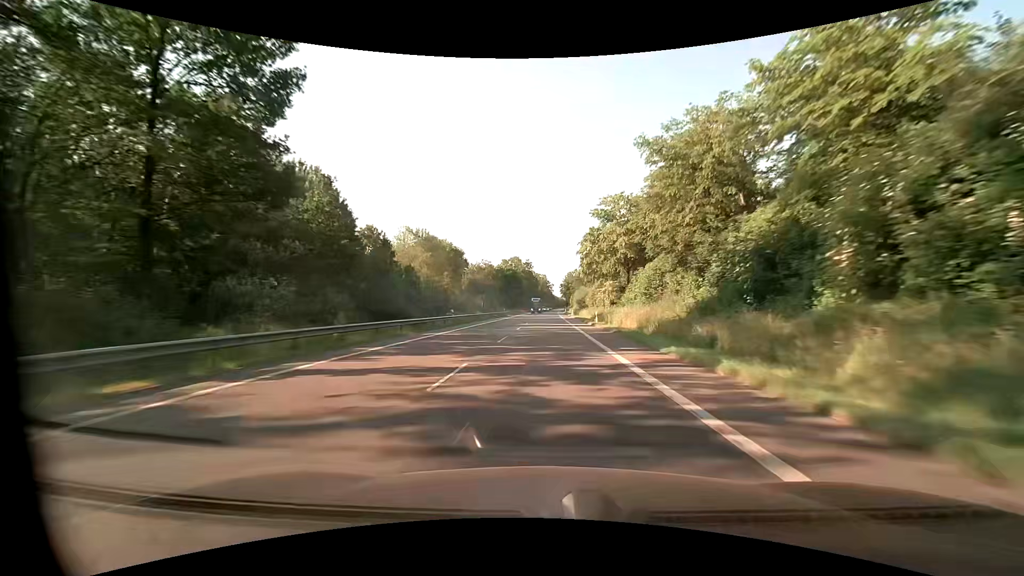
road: primary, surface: asphalt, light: Day
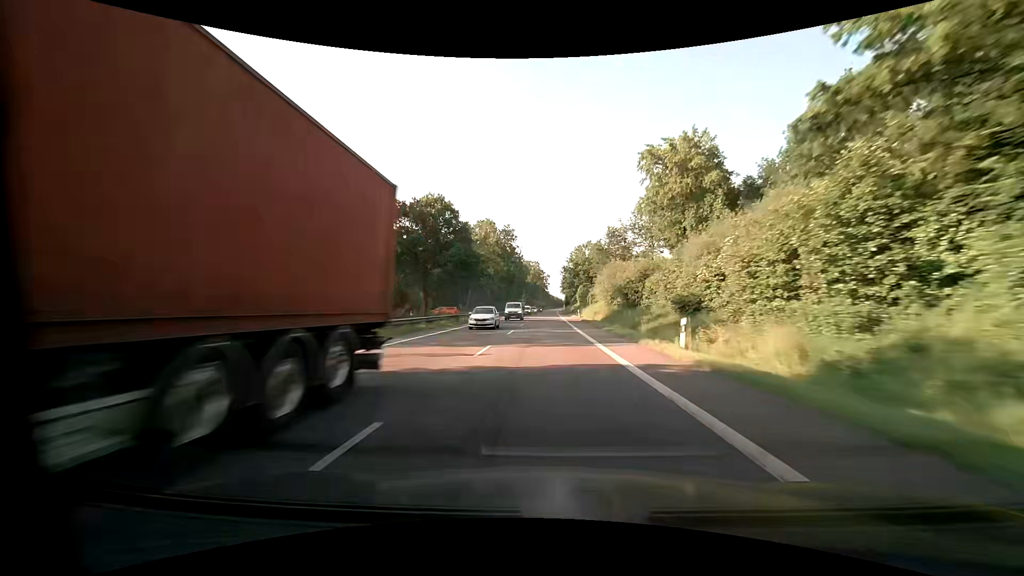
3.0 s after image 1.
(+0.5, +78.1) m; 0°
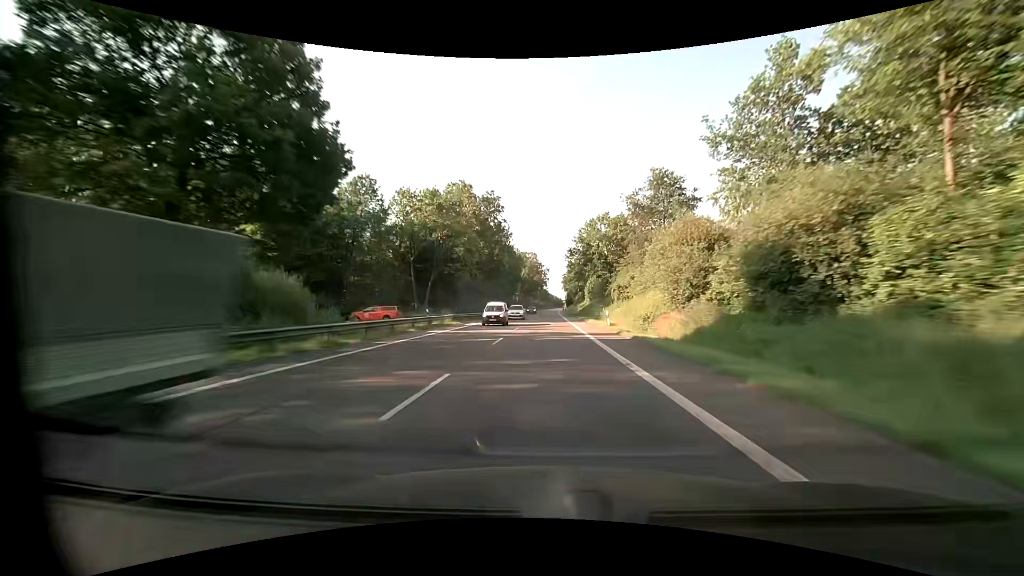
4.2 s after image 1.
(+0.2, +31.8) m; 0°
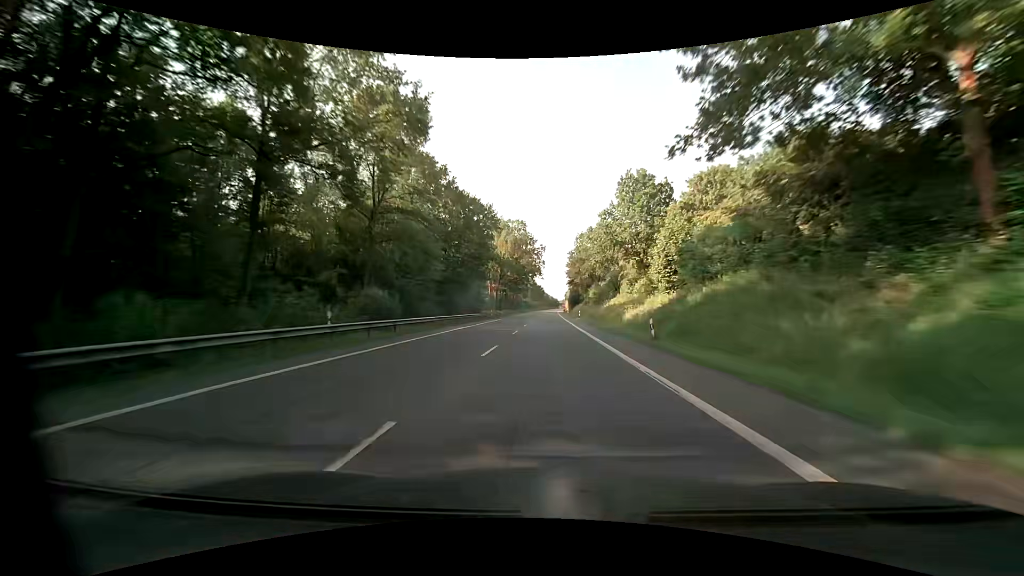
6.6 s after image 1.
(+0.2, +64.2) m; +1°
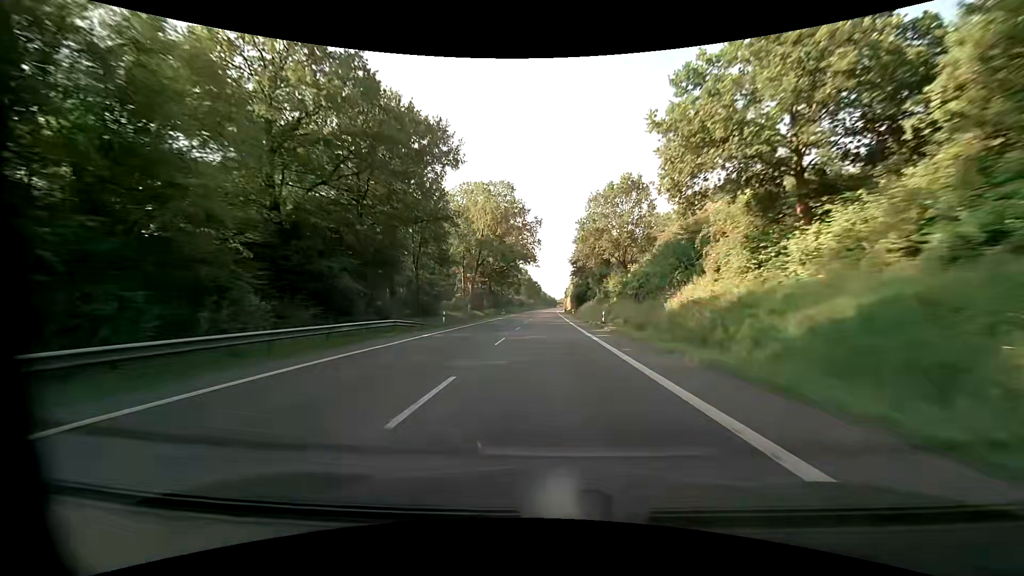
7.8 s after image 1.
(+0.1, +32.3) m; 0°
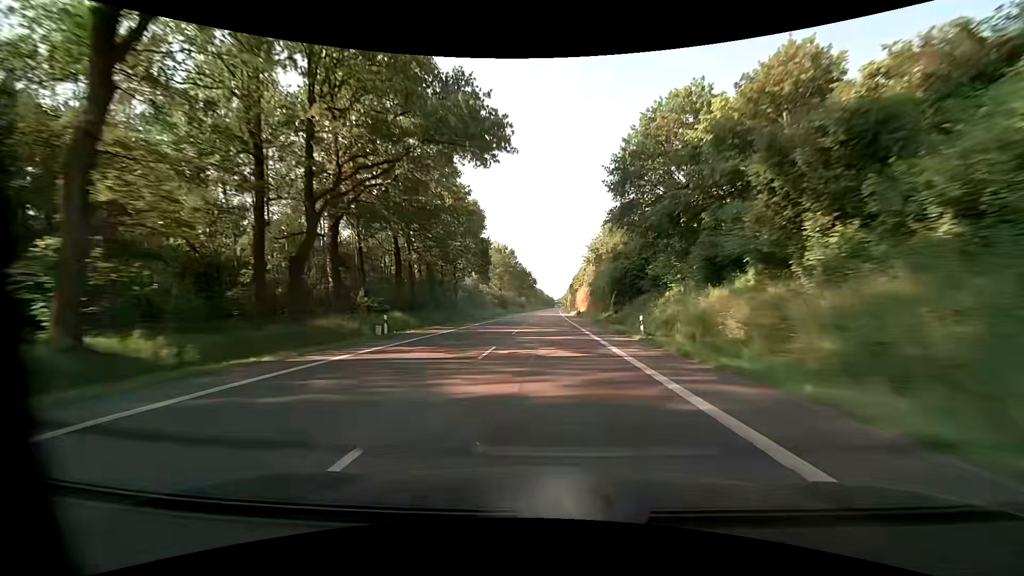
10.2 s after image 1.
(+0.2, +64.8) m; +1°
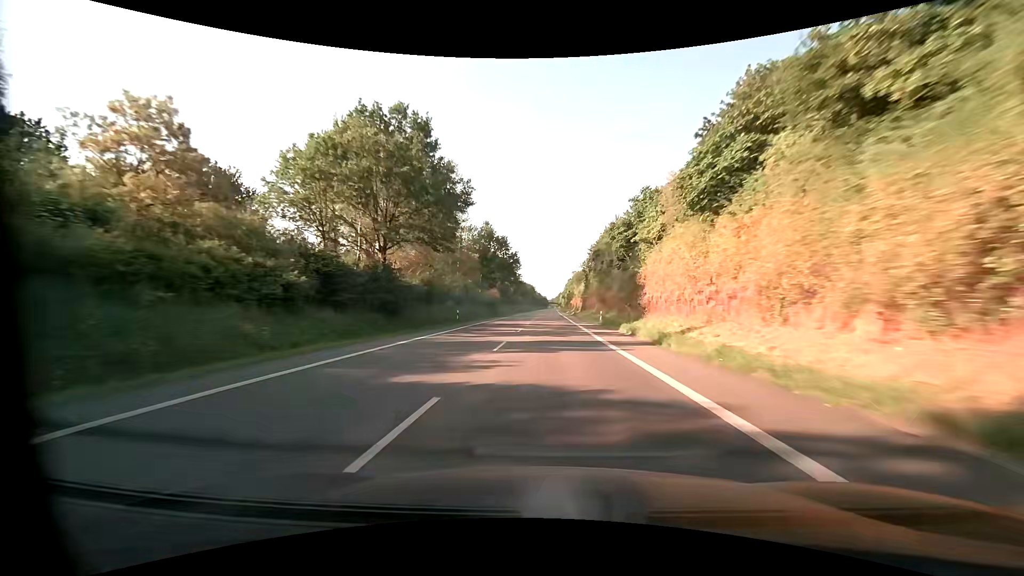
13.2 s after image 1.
(+0.1, +81.4) m; 0°
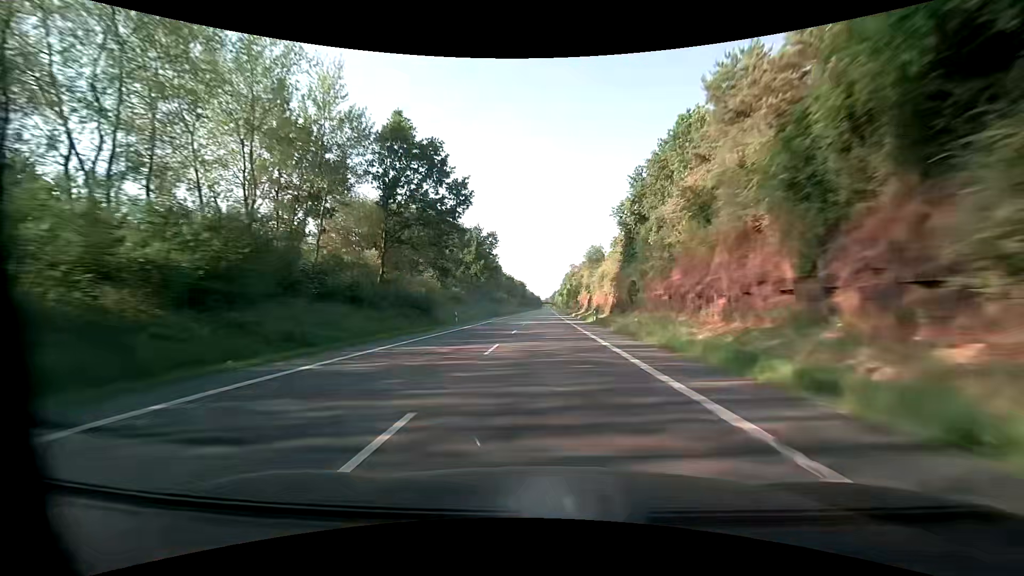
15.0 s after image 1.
(+0.3, +48.9) m; +1°
(0, +10) (0, +20) (0, +30) (0, +40) (0, +50) (0, +60) (0, +70) (0, +80) (0, +90) (0, +100) m
